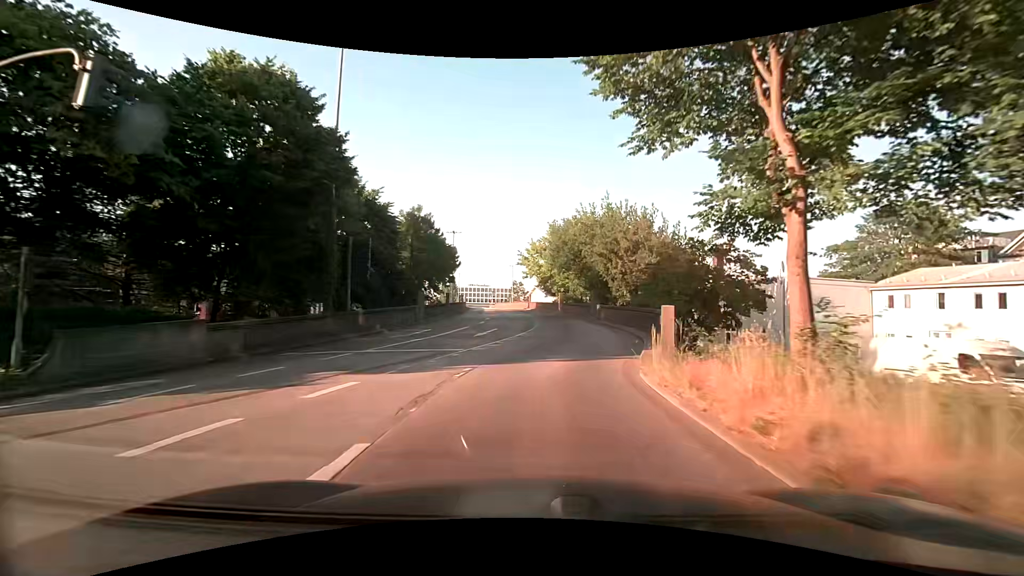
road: secondary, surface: asphalt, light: Day
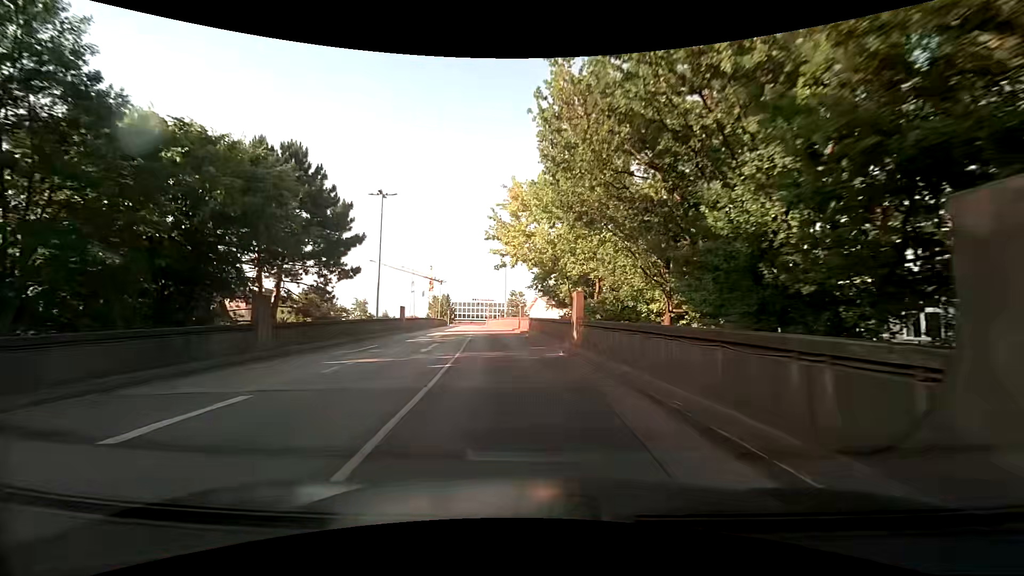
(+1.7, +31.9) m; -1°
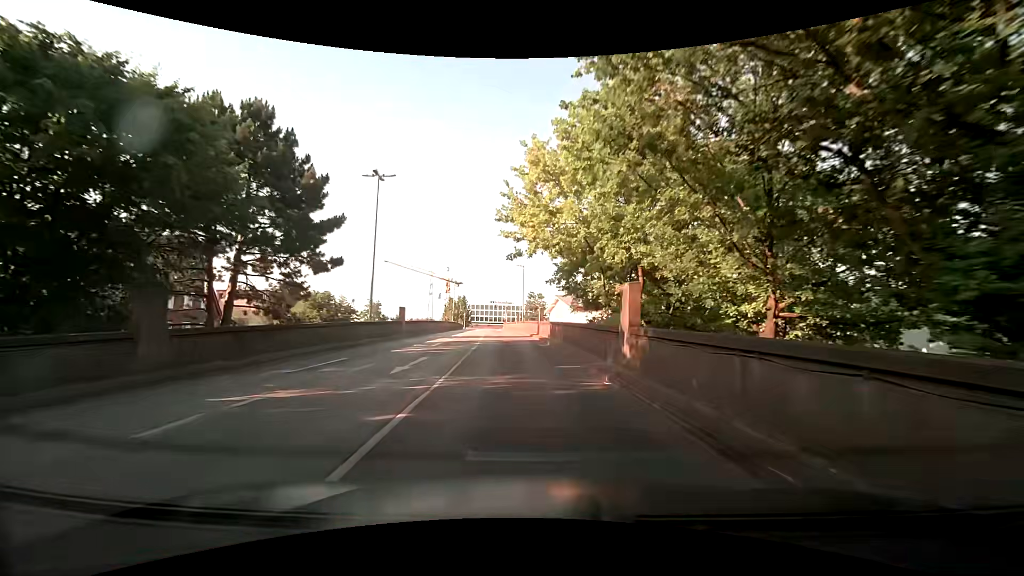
(-0.2, +6.3) m; -3°
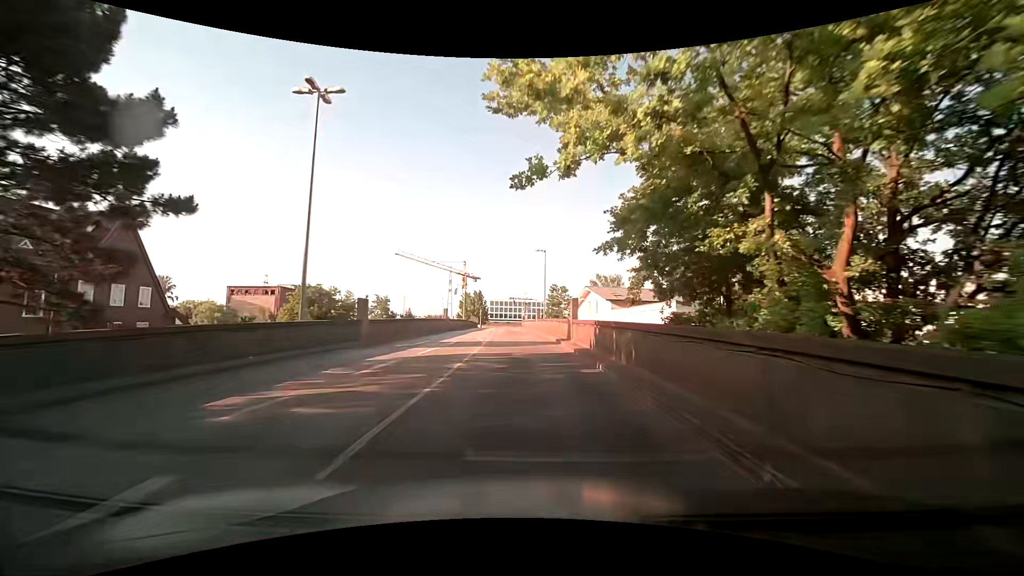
(-0.2, +12.7) m; -1°
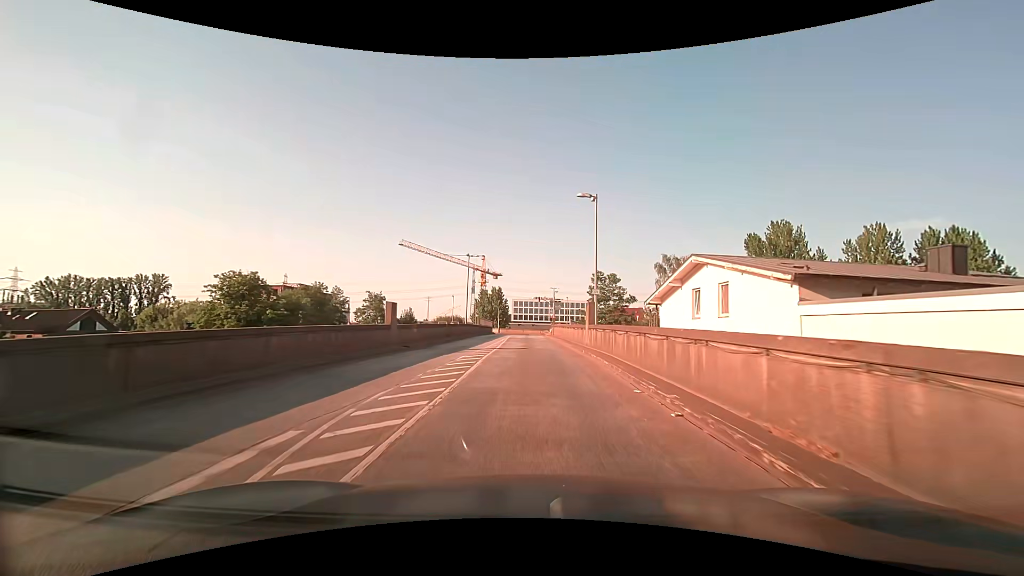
(-0.9, +26.5) m; -3°
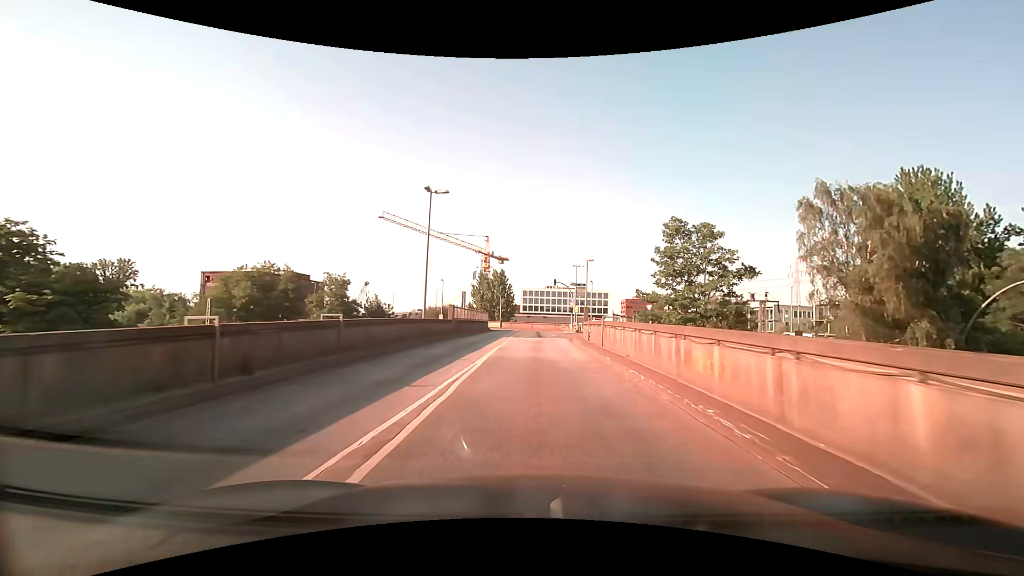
(-0.4, +26.8) m; -1°
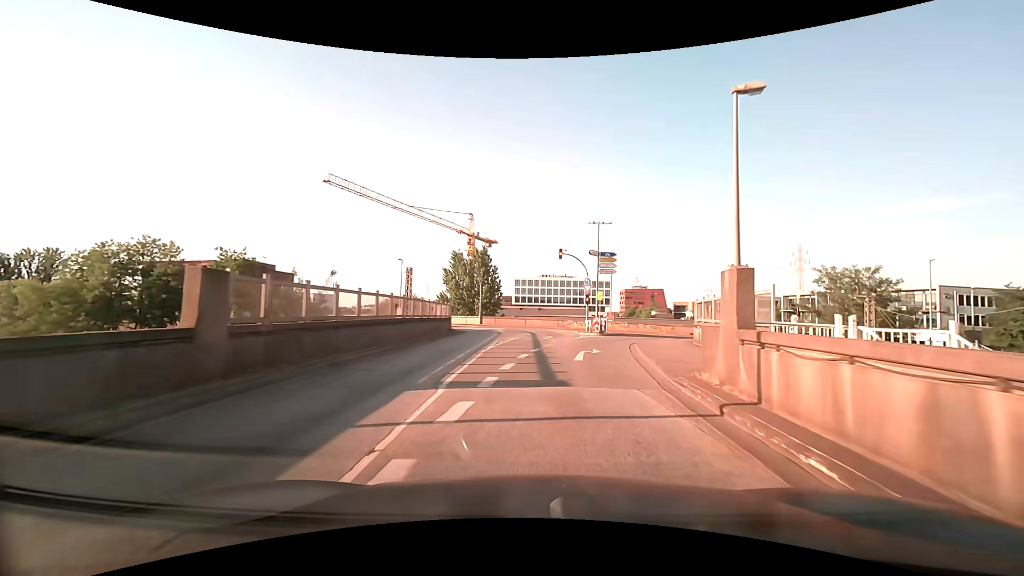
(0.0, +25.4) m; +1°
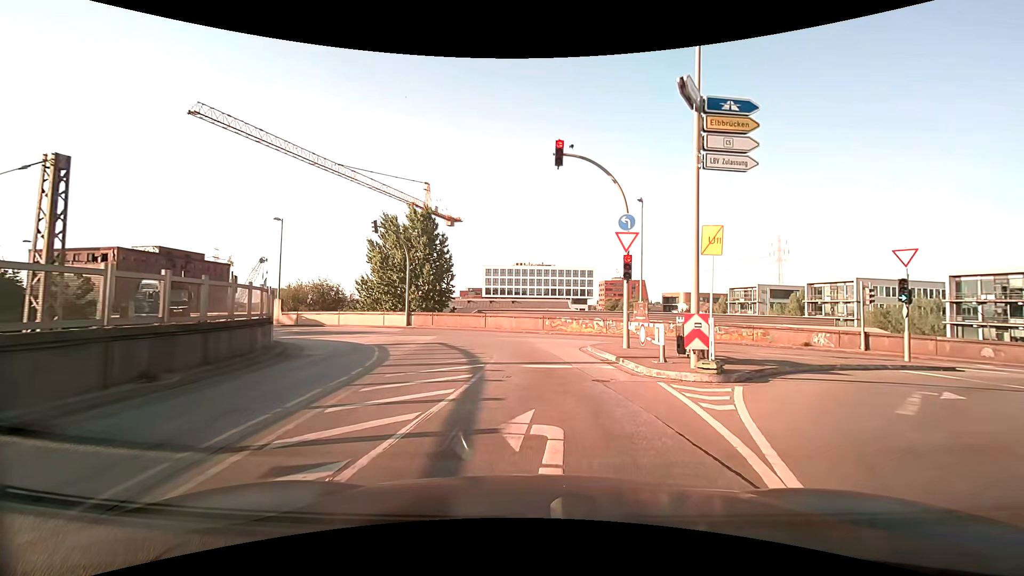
(+0.5, +25.7) m; +2°
